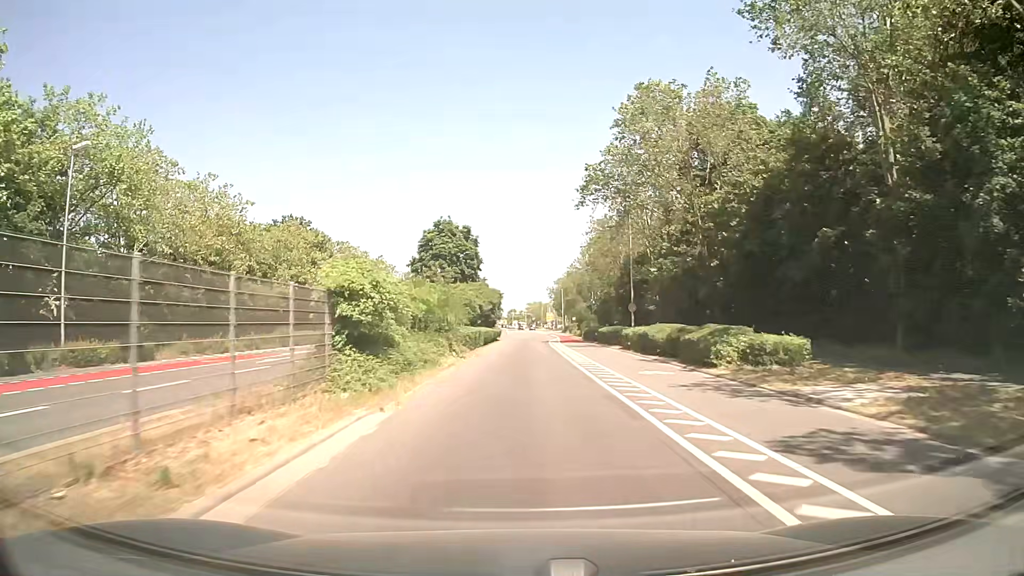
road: secondary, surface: asphalt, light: Day
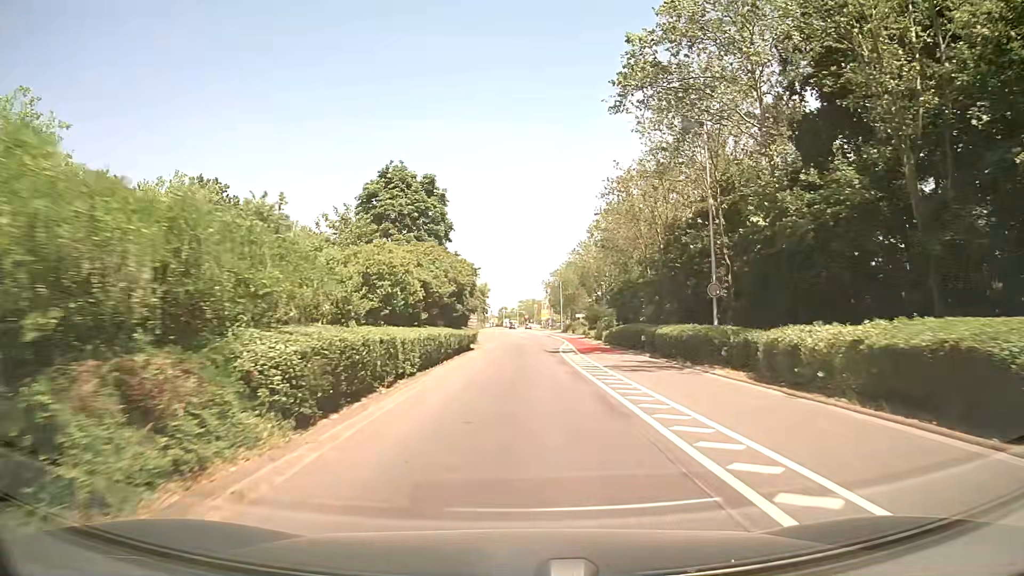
(+0.3, +24.4) m; +1°
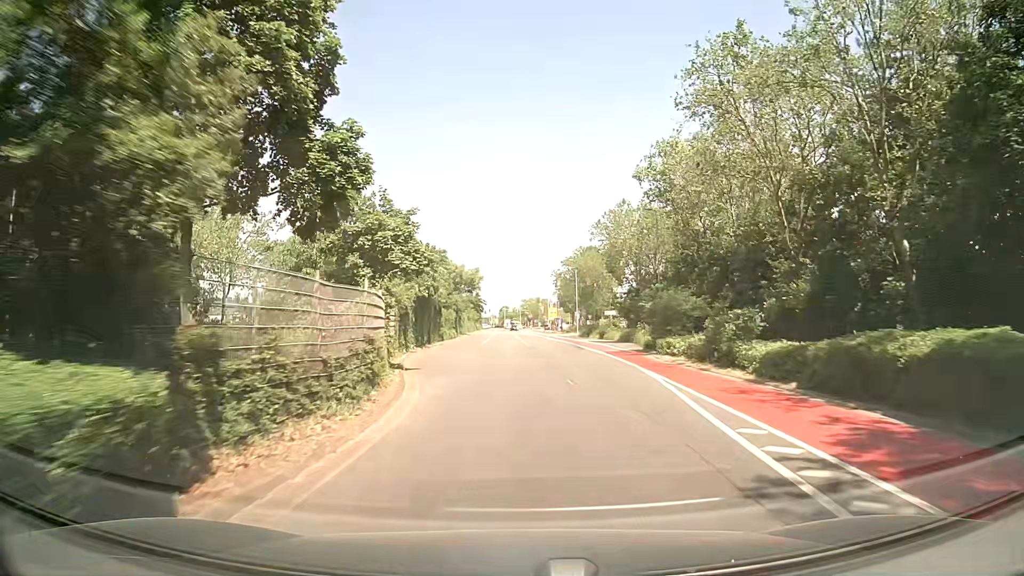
(0.0, +31.7) m; 0°
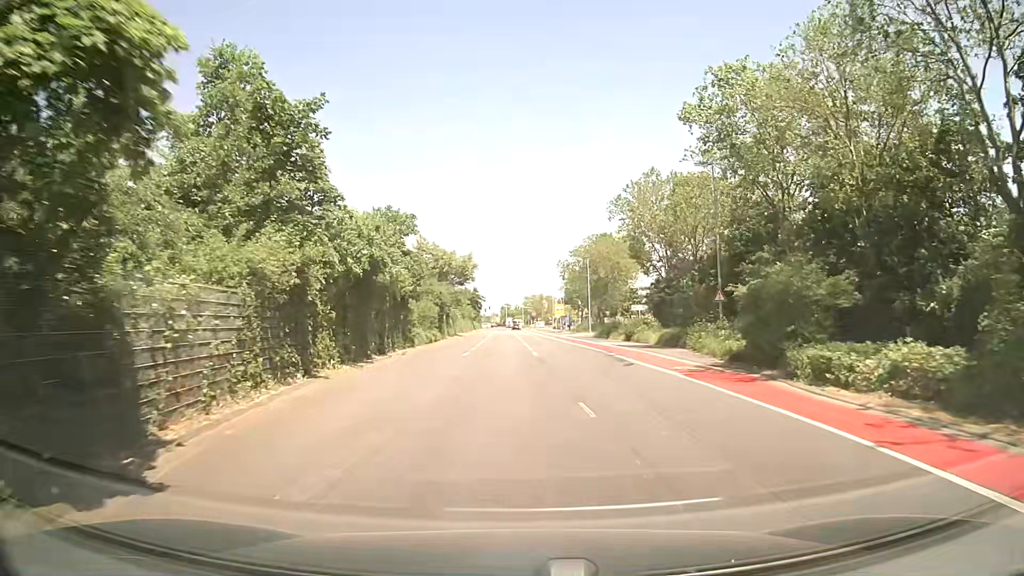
(-0.1, +15.5) m; -1°
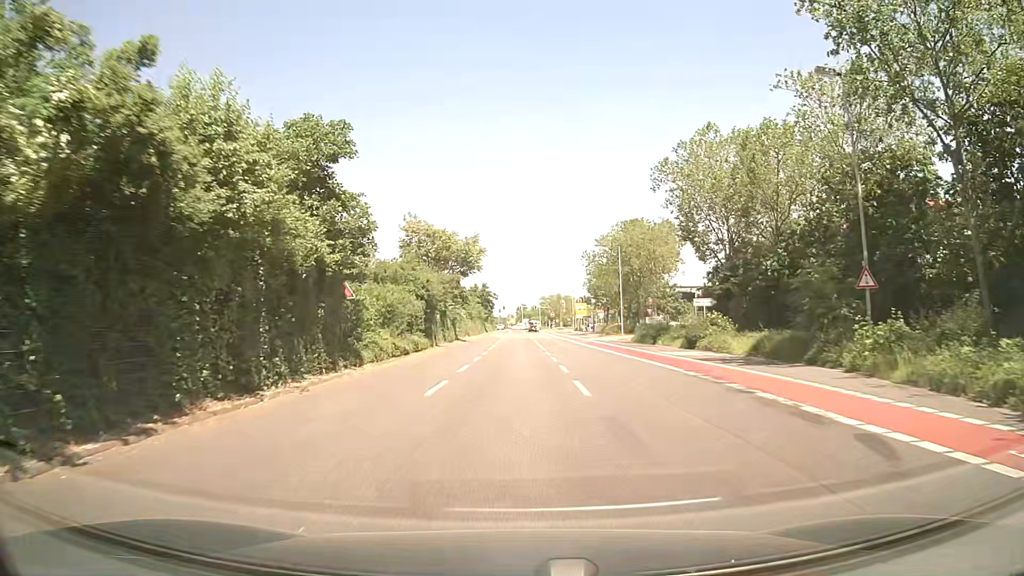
(-0.1, +15.3) m; -1°
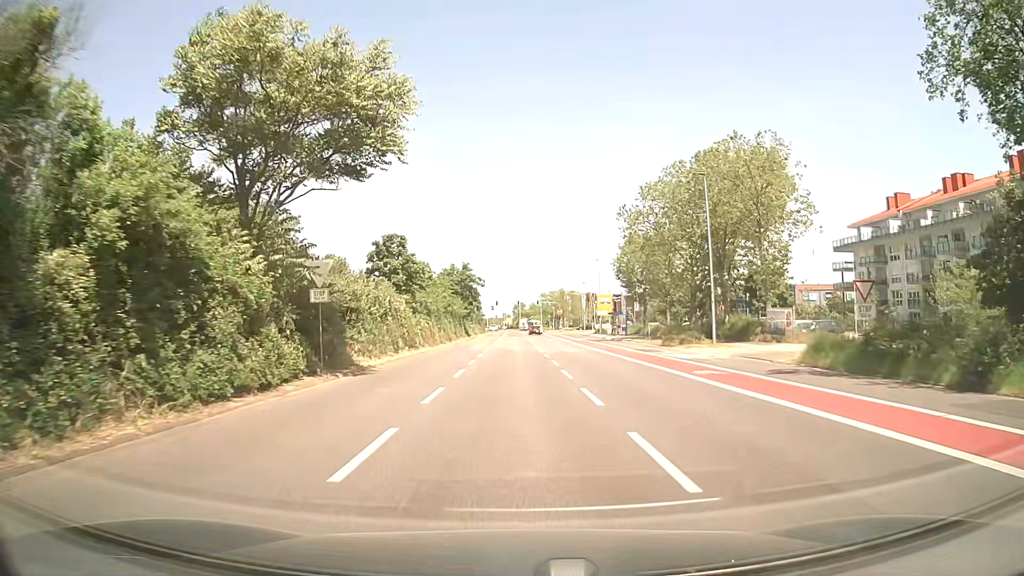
(-0.2, +37.1) m; 0°
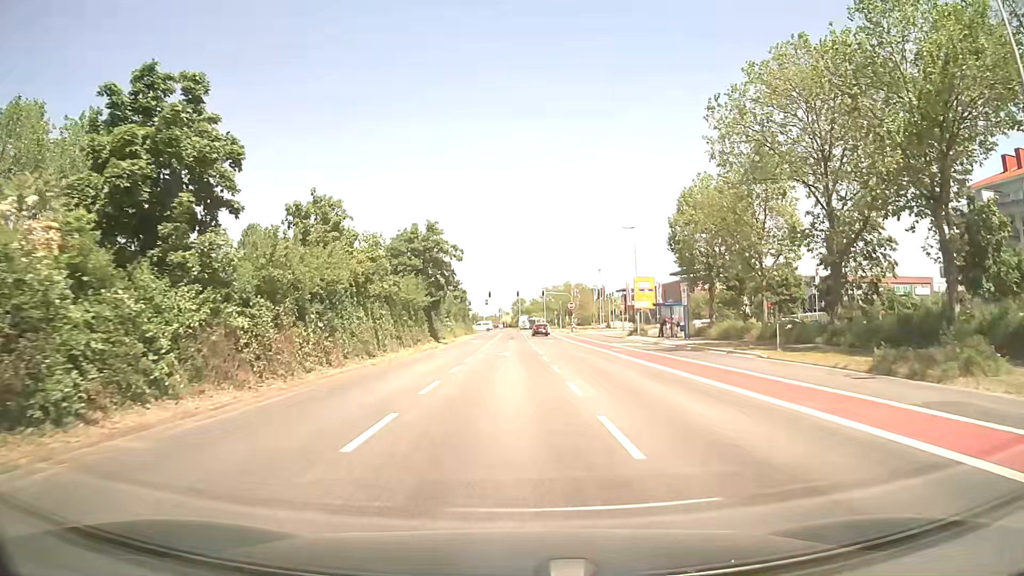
(0.0, +28.8) m; 0°
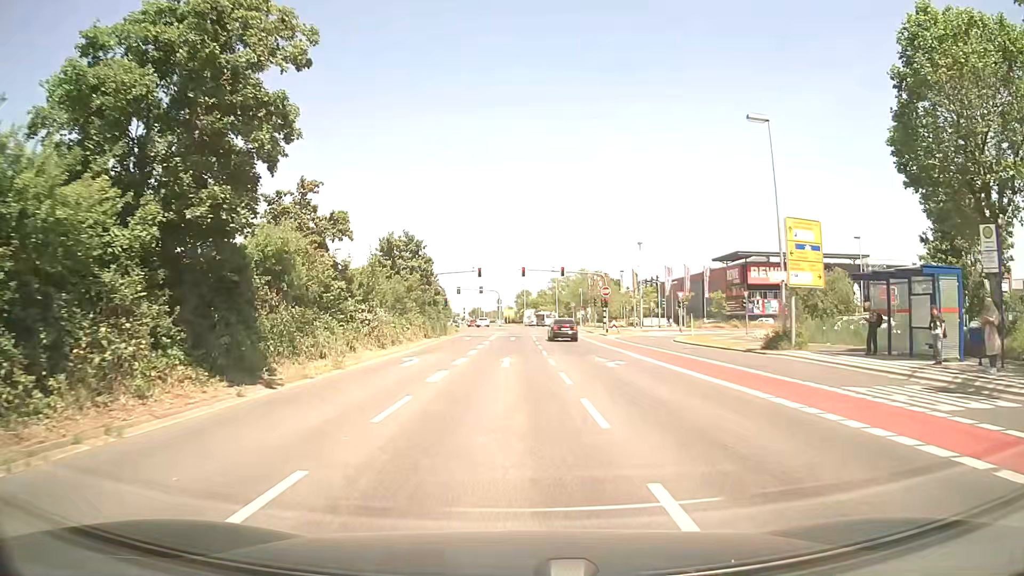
(-0.1, +34.1) m; -1°
